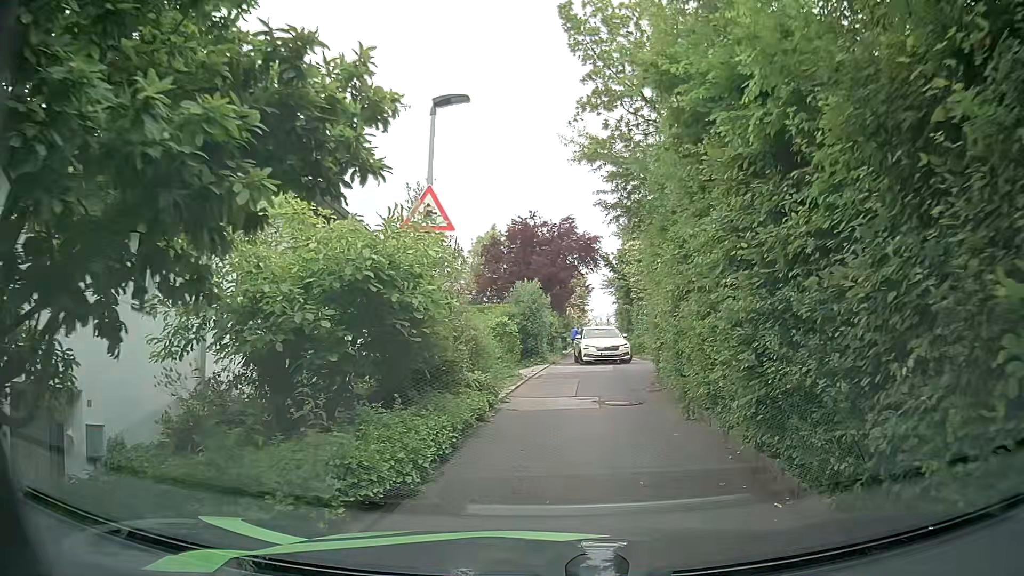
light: Day
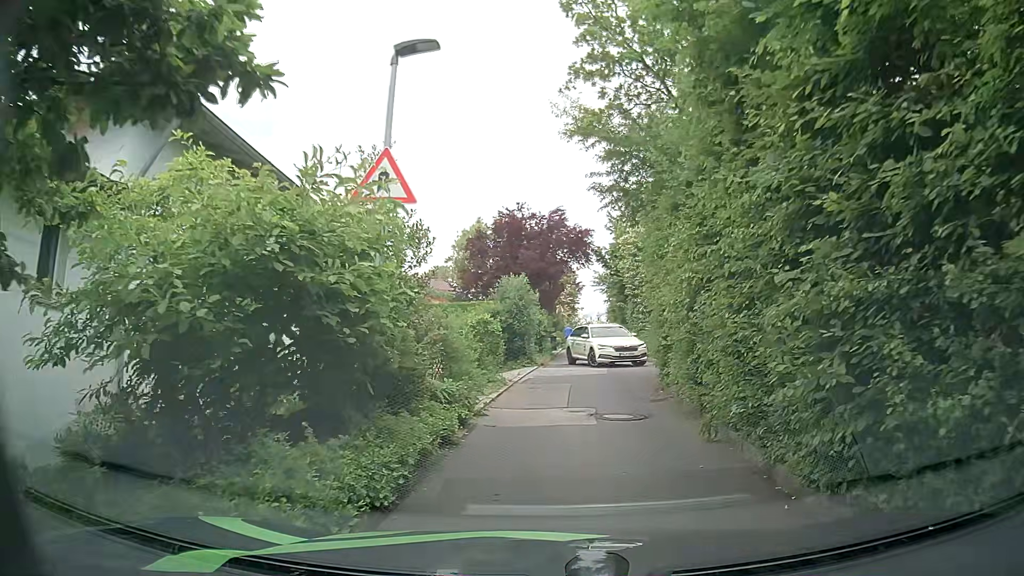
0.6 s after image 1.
(0.0, +2.1) m; +3°
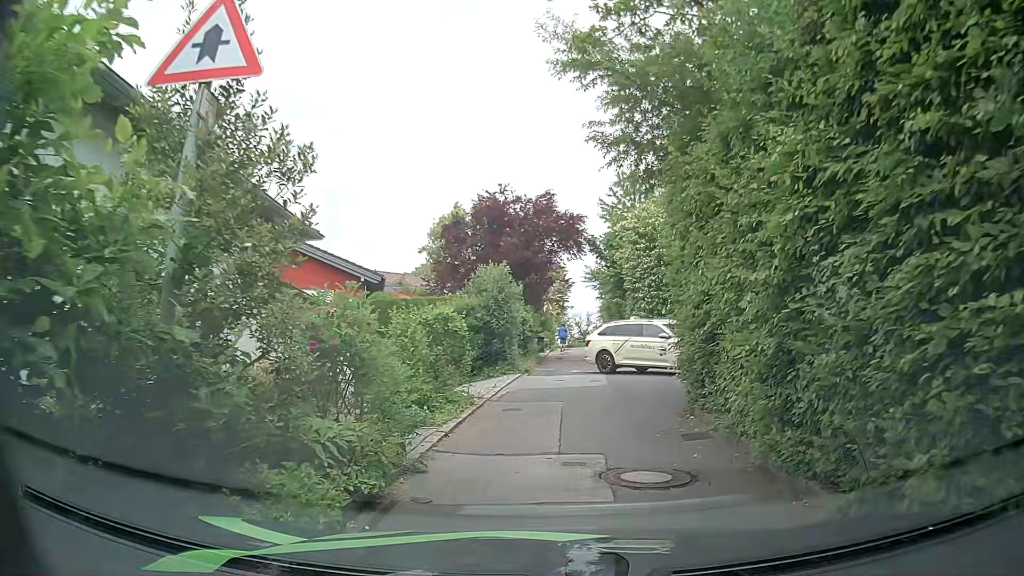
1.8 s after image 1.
(+0.1, +4.2) m; 0°
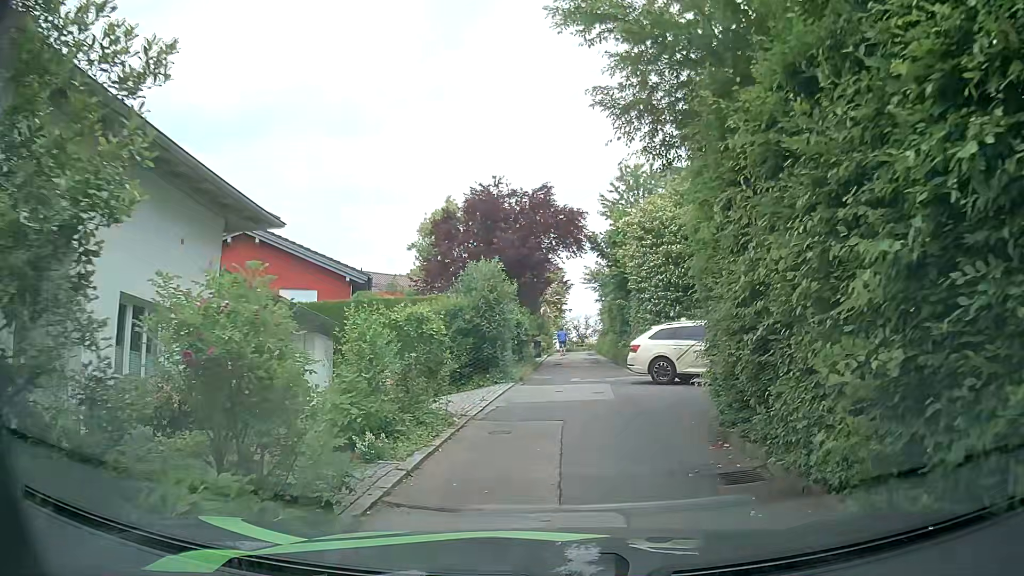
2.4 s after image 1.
(0.0, +2.1) m; +1°
